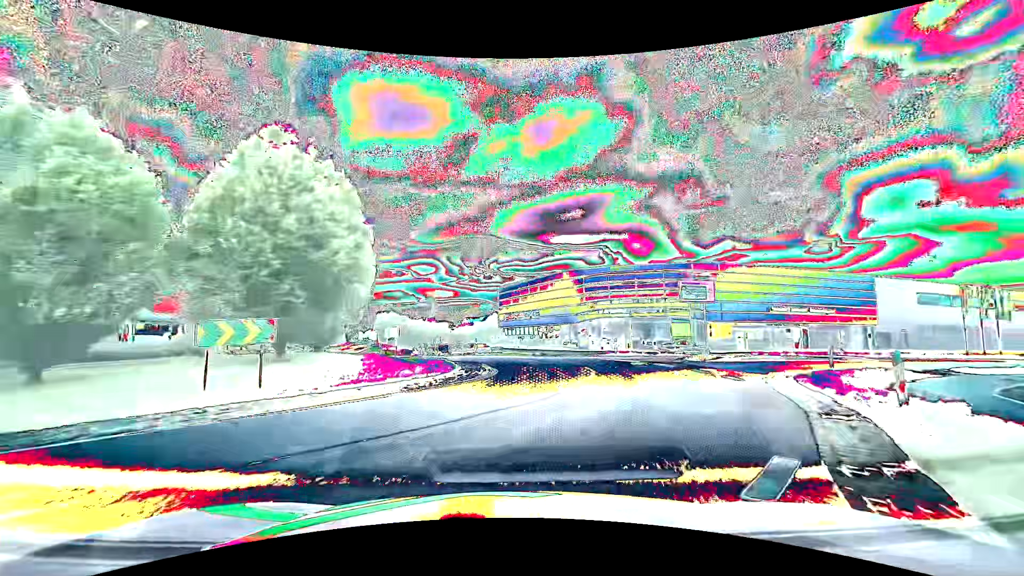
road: primary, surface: asphalt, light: Day
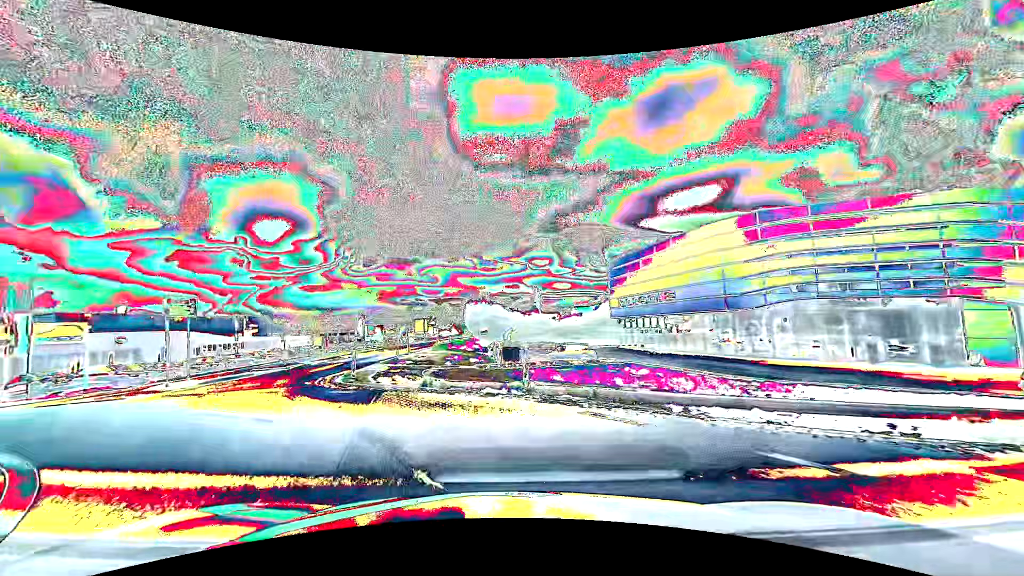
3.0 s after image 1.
(+0.8, +23.2) m; -12°
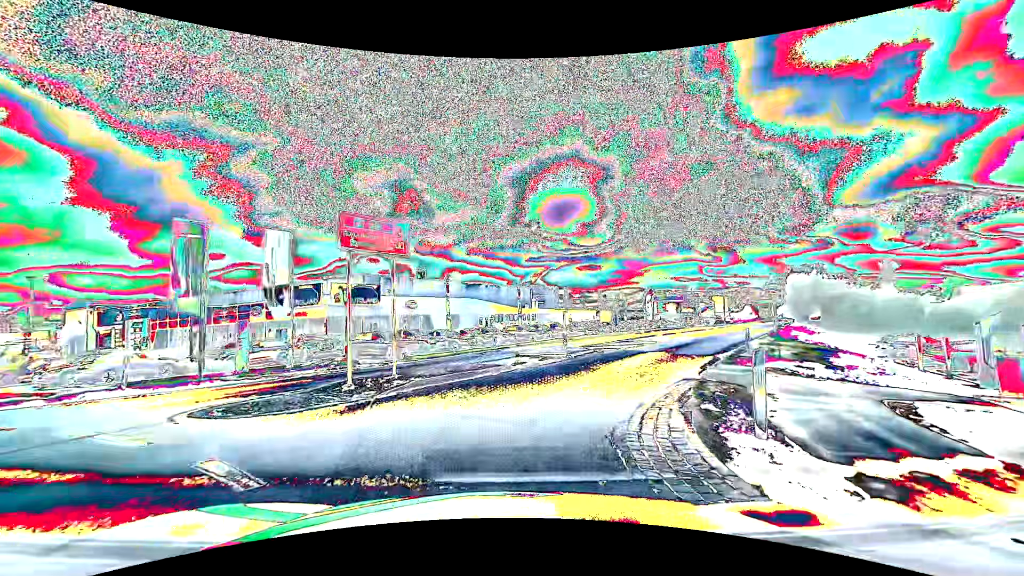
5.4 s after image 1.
(-4.8, +13.7) m; -32°
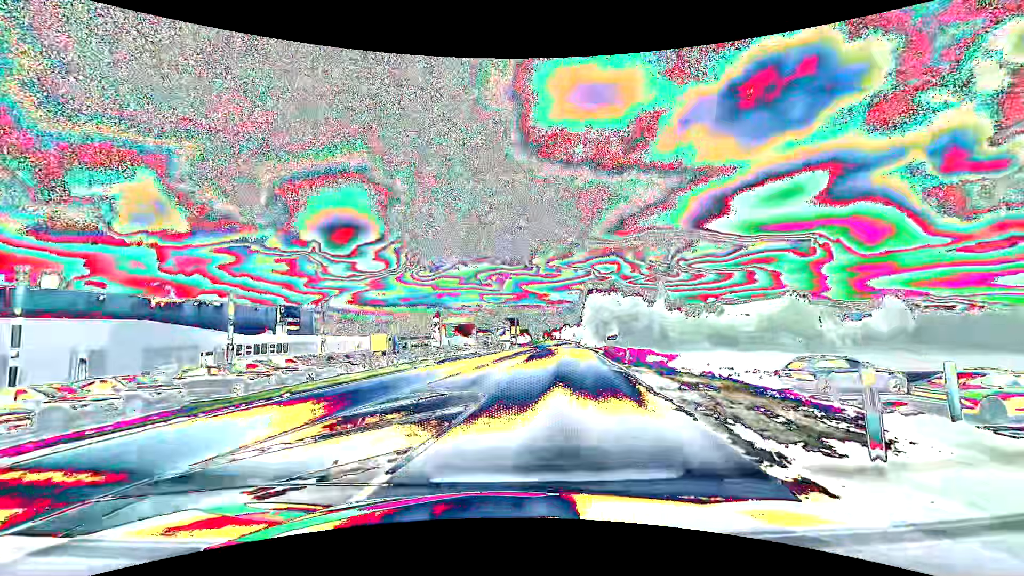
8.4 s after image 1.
(+3.0, +17.0) m; +23°
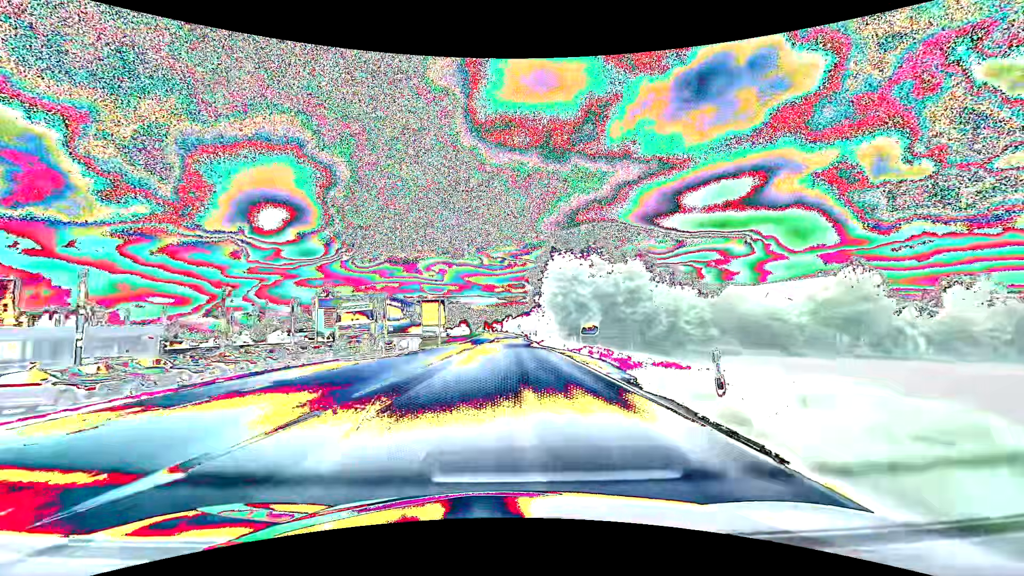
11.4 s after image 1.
(+2.8, +29.1) m; +7°
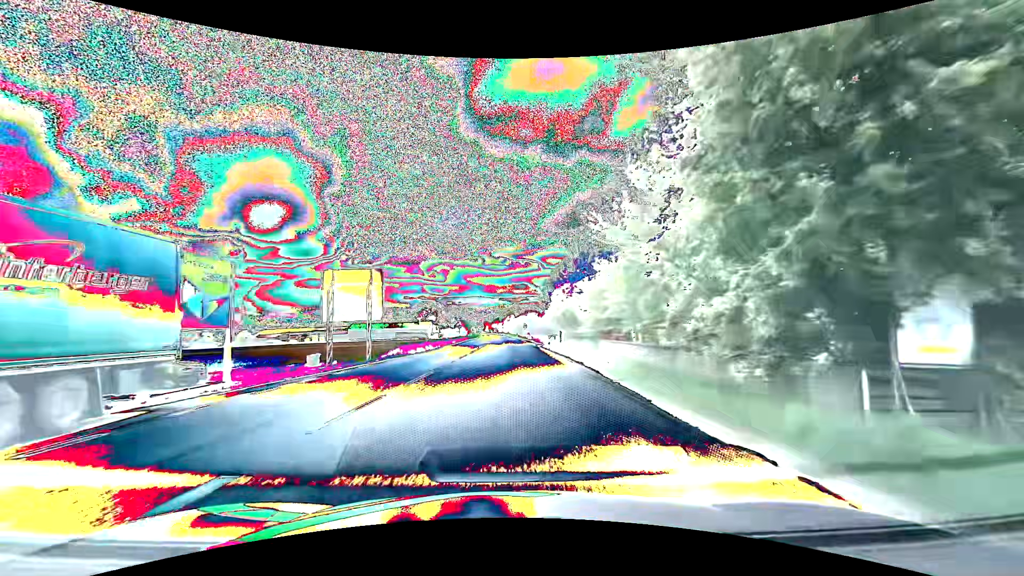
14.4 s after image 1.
(+0.1, +34.2) m; 0°
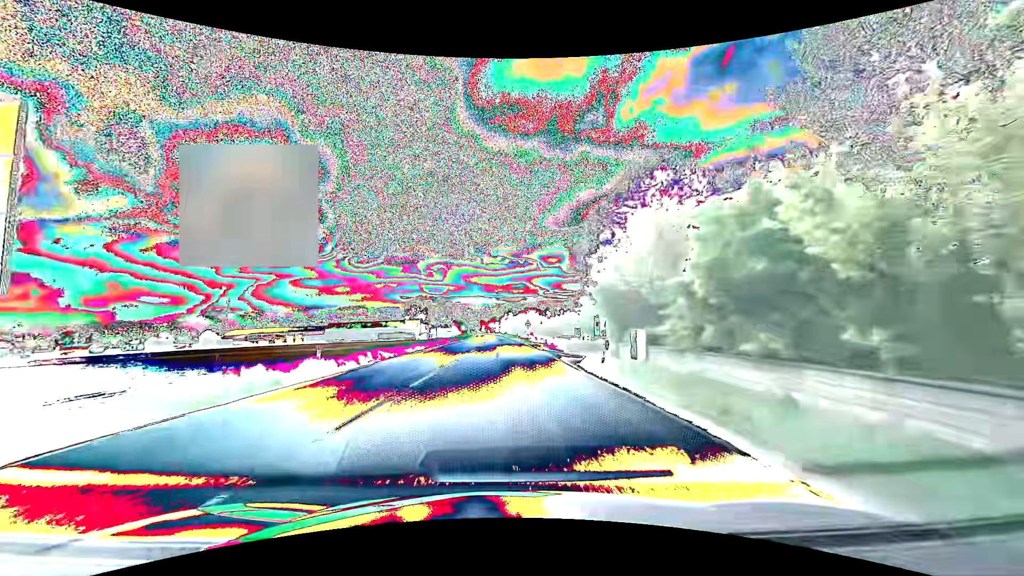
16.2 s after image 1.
(0.0, +24.9) m; 0°
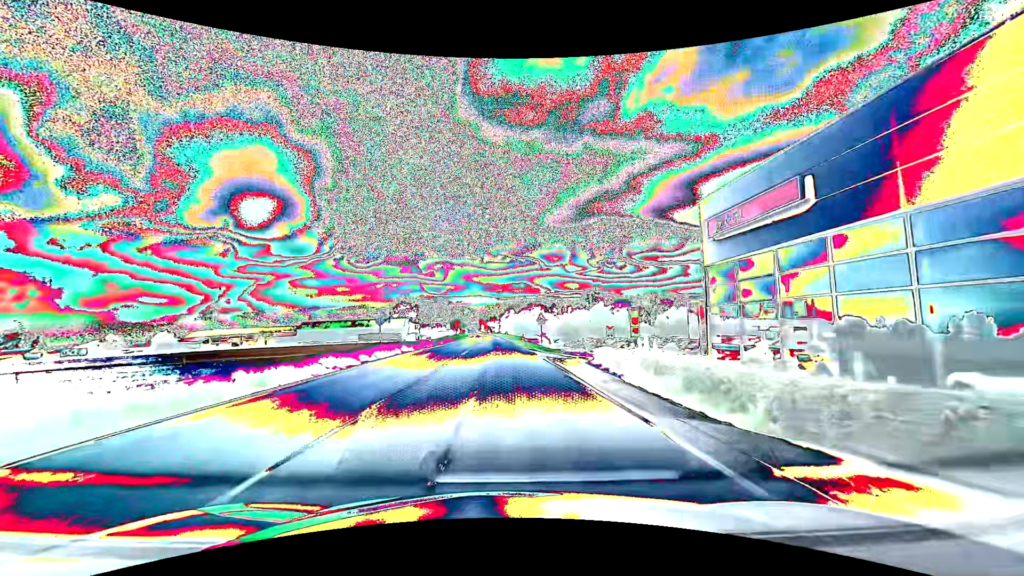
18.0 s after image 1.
(0.0, +26.6) m; 0°
(0, +10) (0, +20) (0, +30) (0, +40) (-1, +50) (-1, +60) (-1, +70) (-2, +80) (-2, +90) (-3, +100) m
